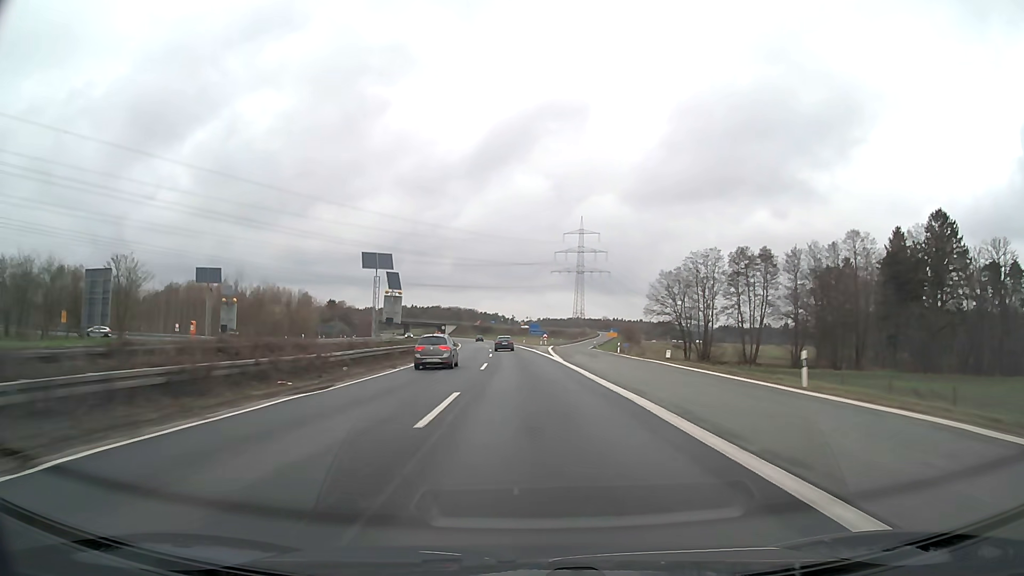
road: motorway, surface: asphalt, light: Day
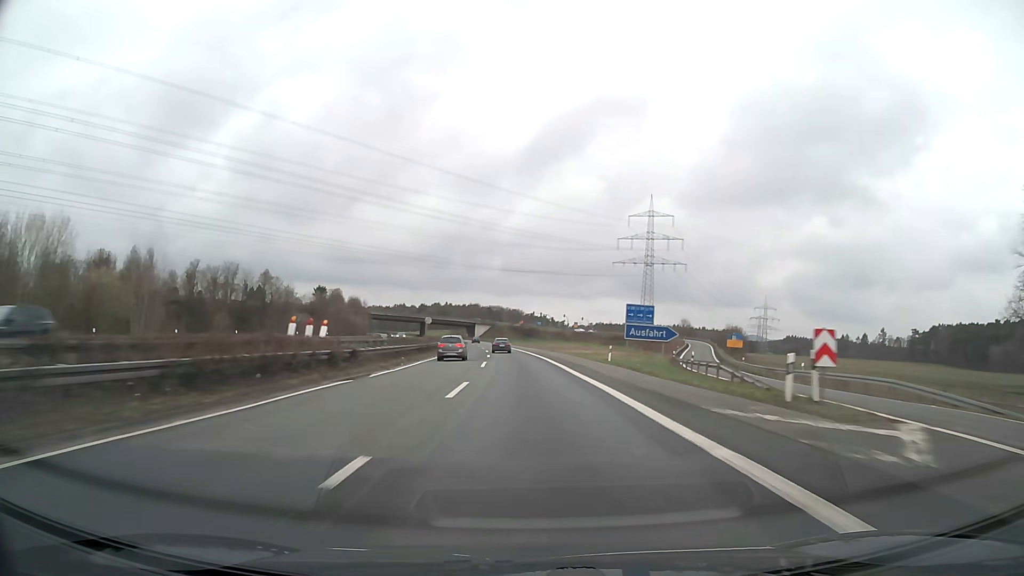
(-2.7, +79.7) m; -4°
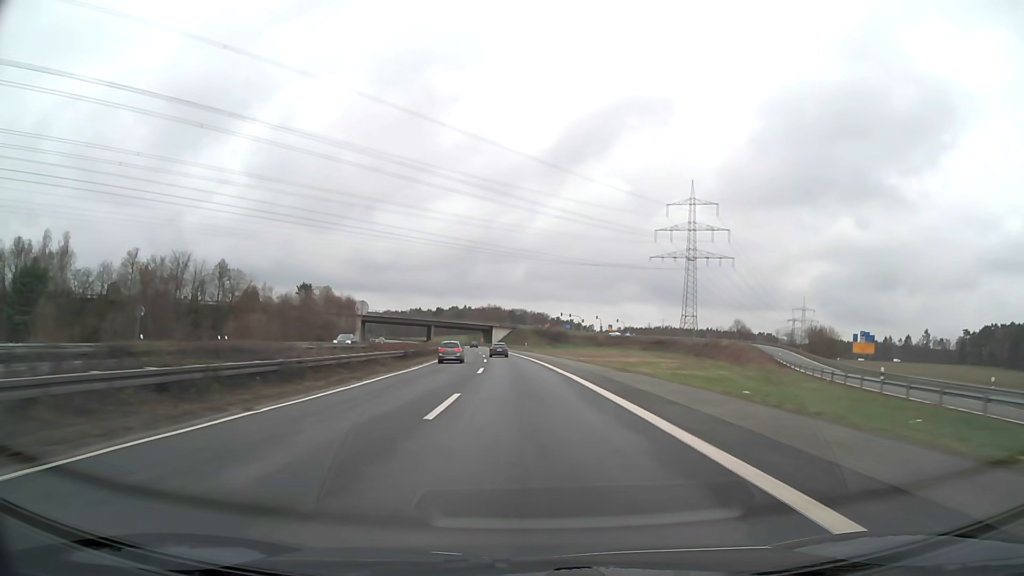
(-0.7, +39.3) m; -2°
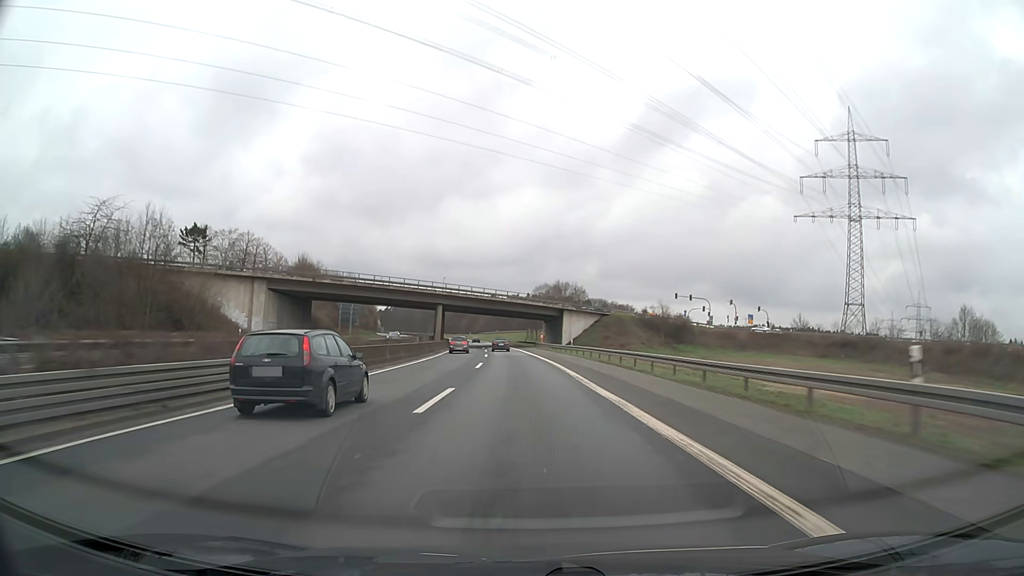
(-5.6, +97.0) m; -6°
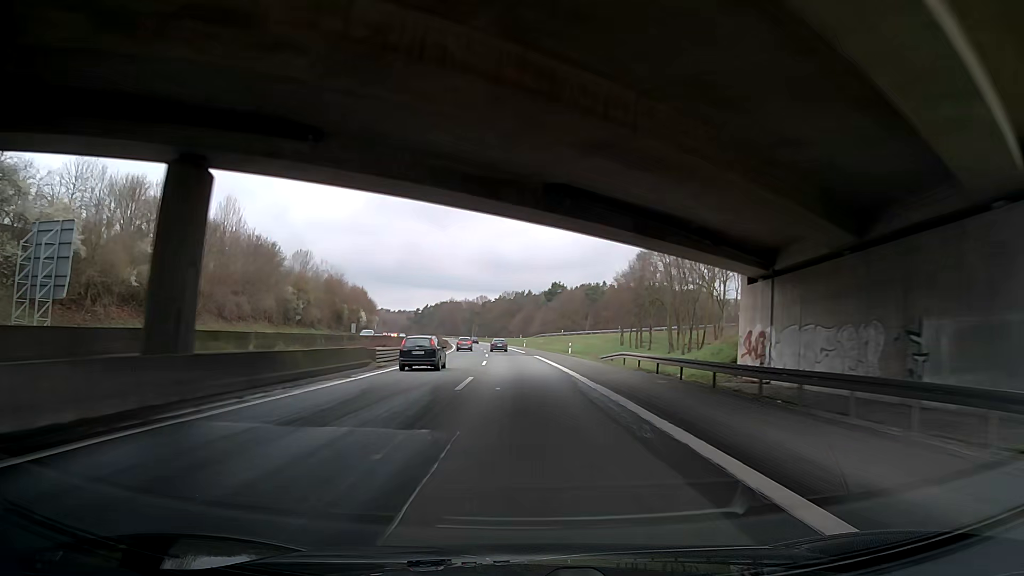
(-4.5, +96.3) m; -5°
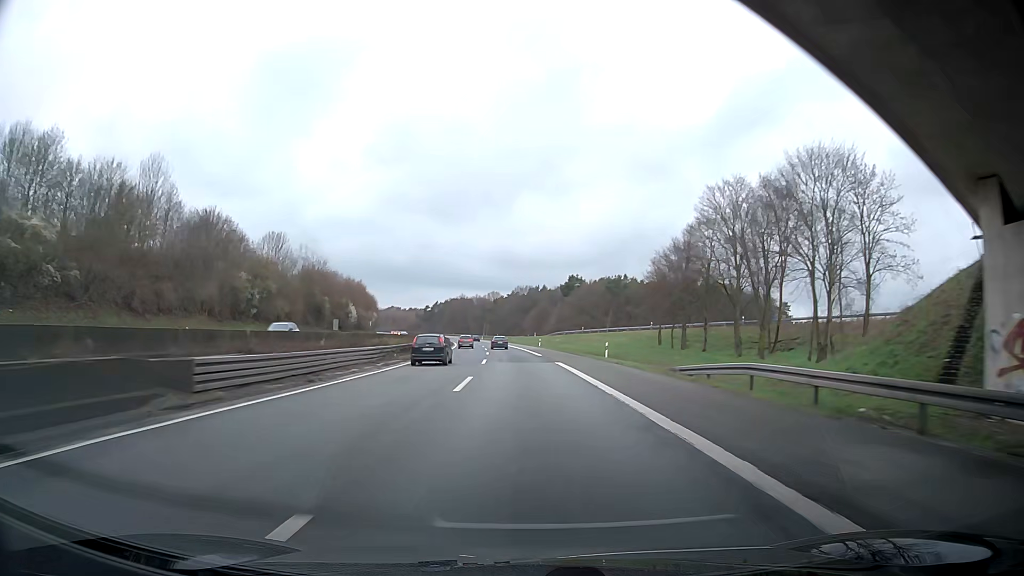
(-0.1, +19.3) m; -1°
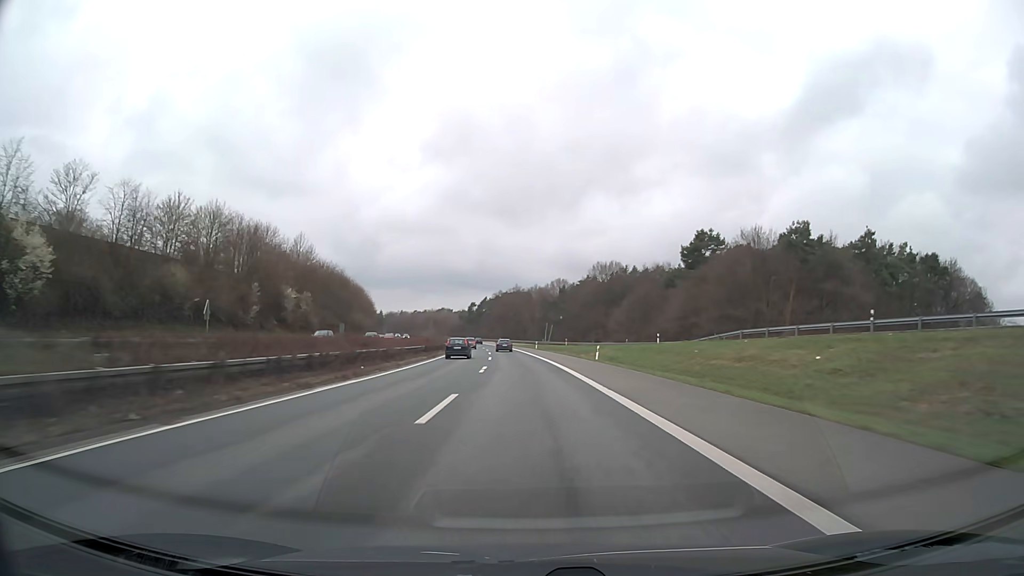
(-4.9, +96.6) m; -6°
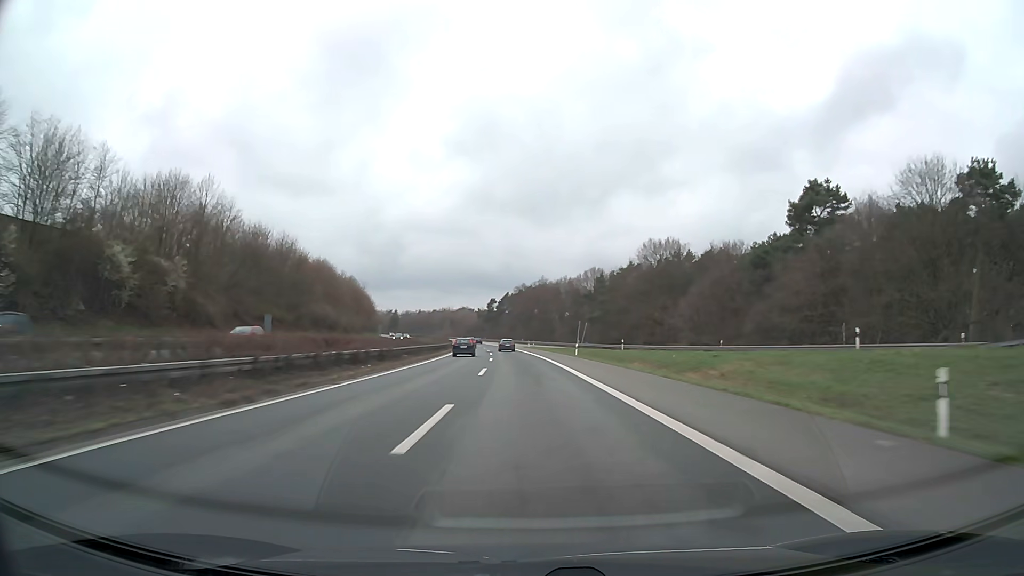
(-0.8, +39.0) m; -2°
(0, +10) (0, +20) (0, +30) (-1, +40) (-1, +50) (-1, +60) (-2, +70) (-3, +80) (-3, +90) (-4, +100) m
